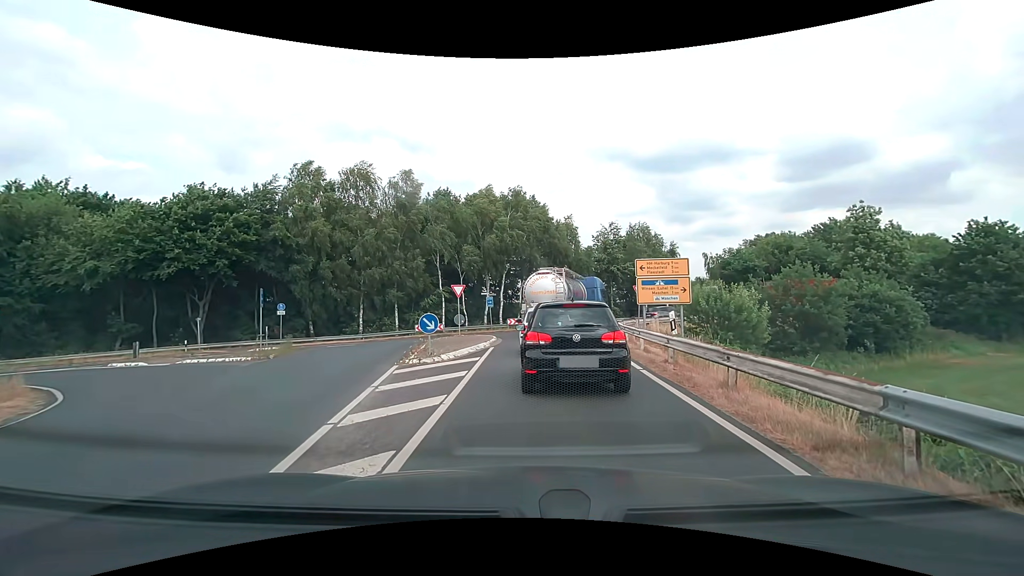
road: secondary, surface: asphalt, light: Day
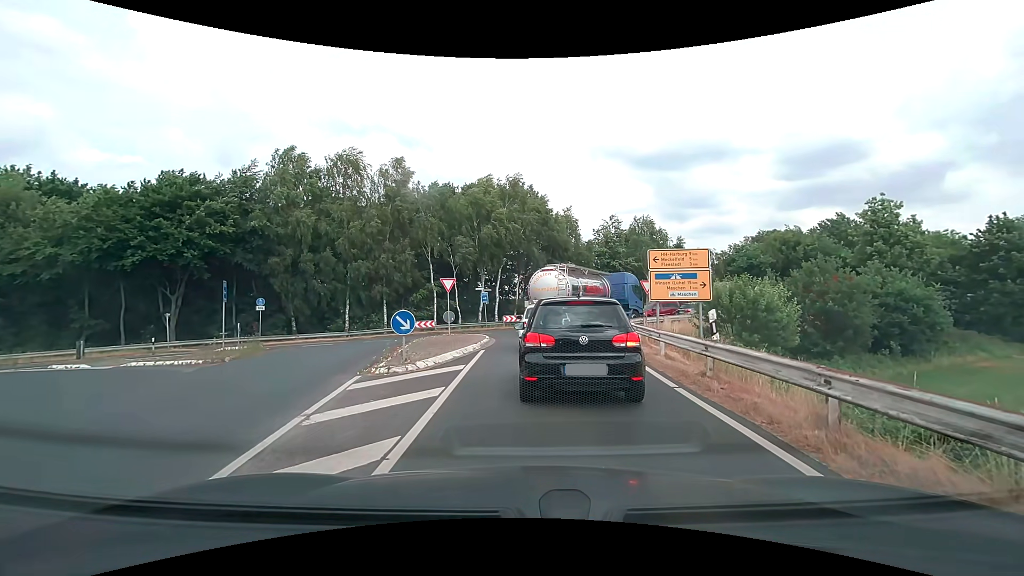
(0.0, +2.8) m; +1°
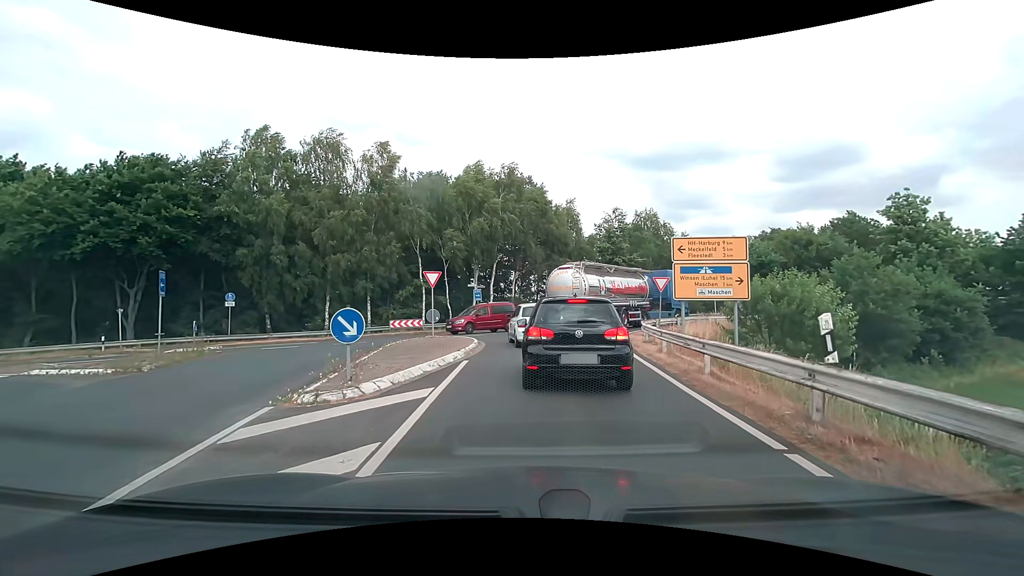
(0.0, +3.6) m; -1°
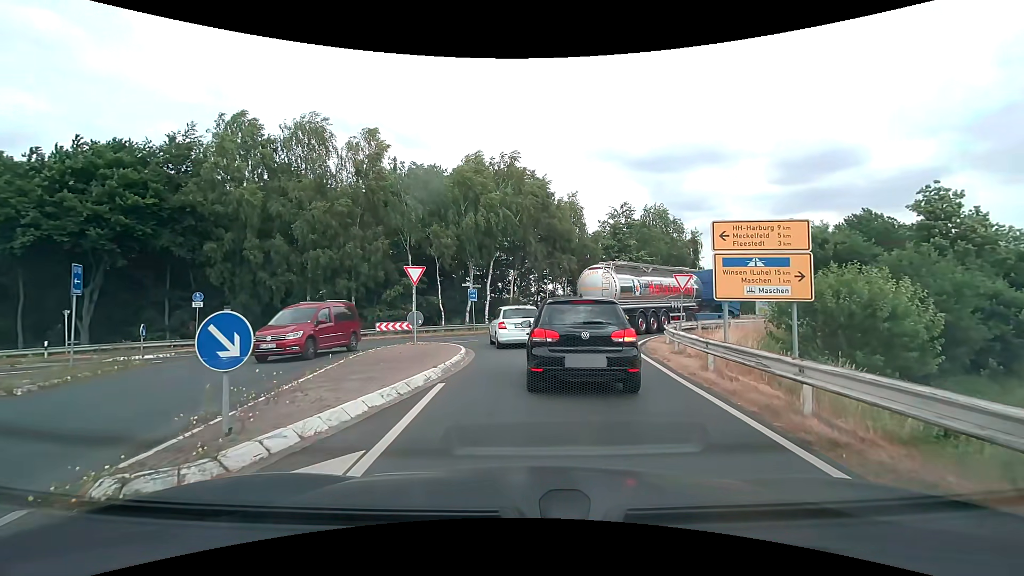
(+0.1, +3.6) m; +1°
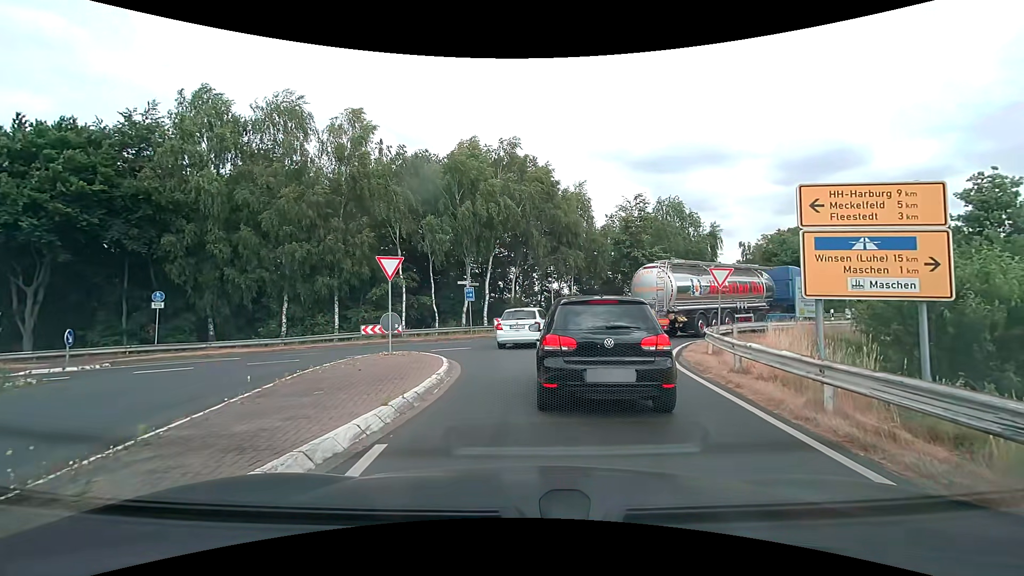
(0.0, +3.9) m; -1°
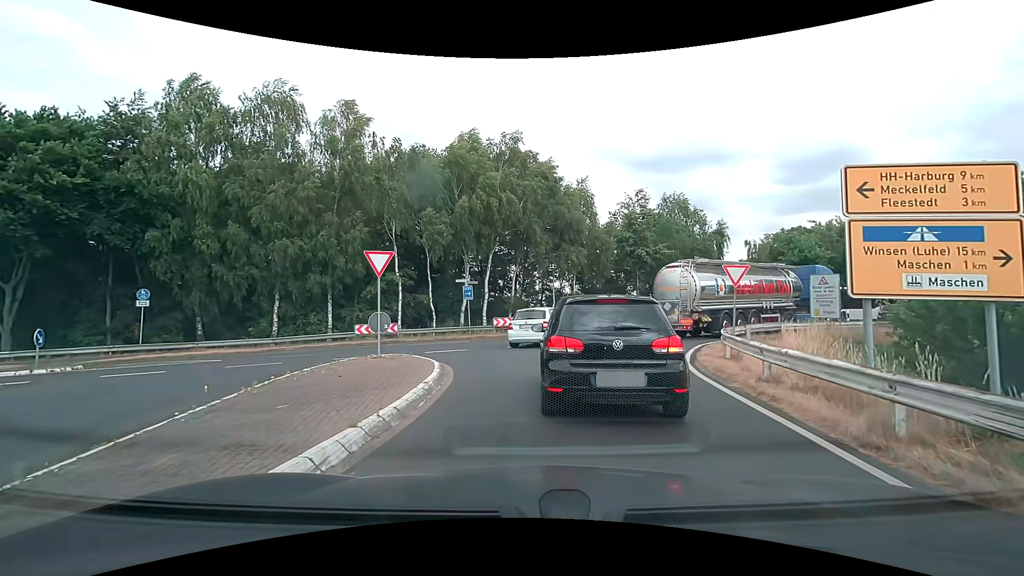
(0.0, +1.2) m; 0°
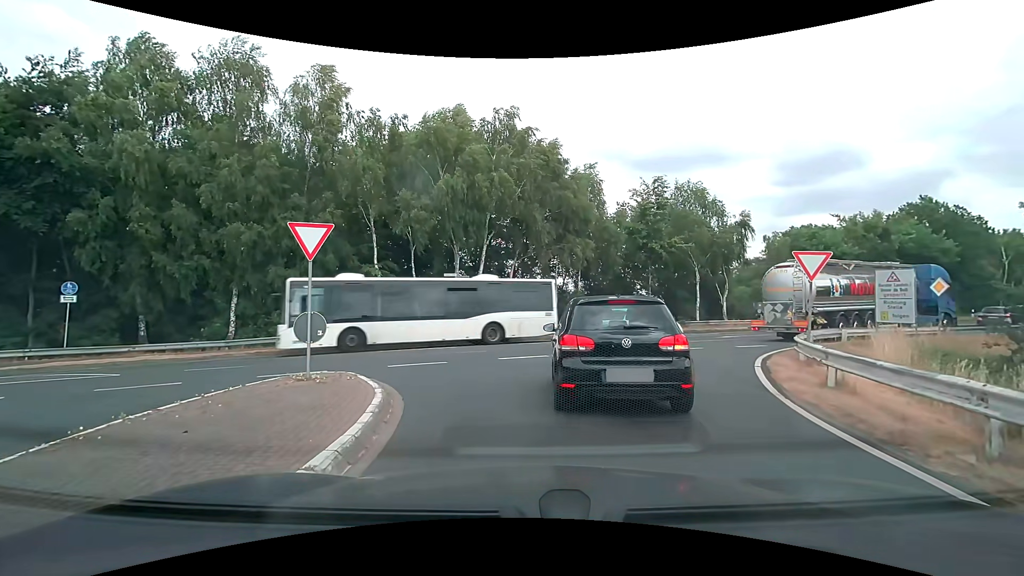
(0.0, +4.4) m; 0°
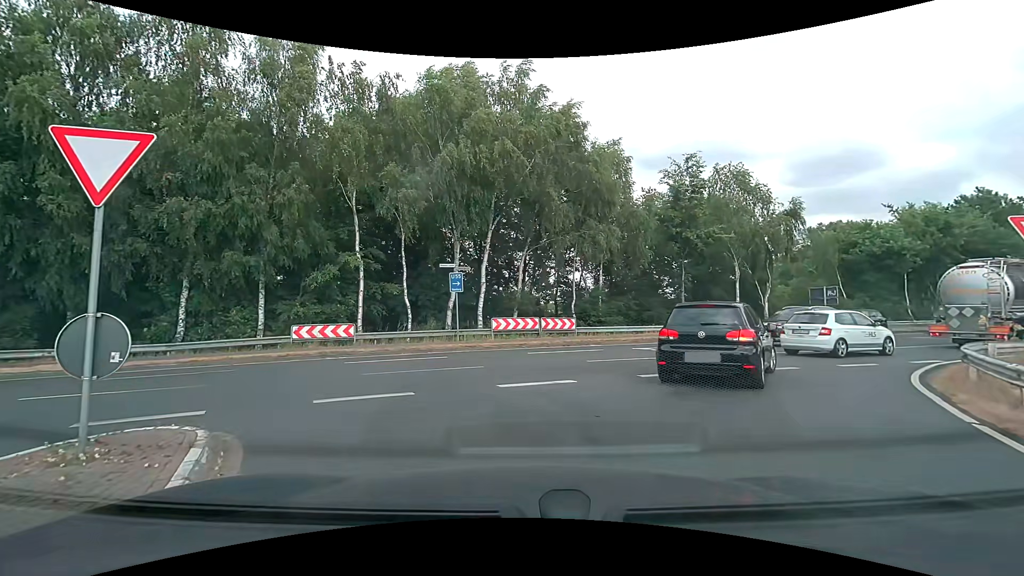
(0.0, +5.1) m; 0°
